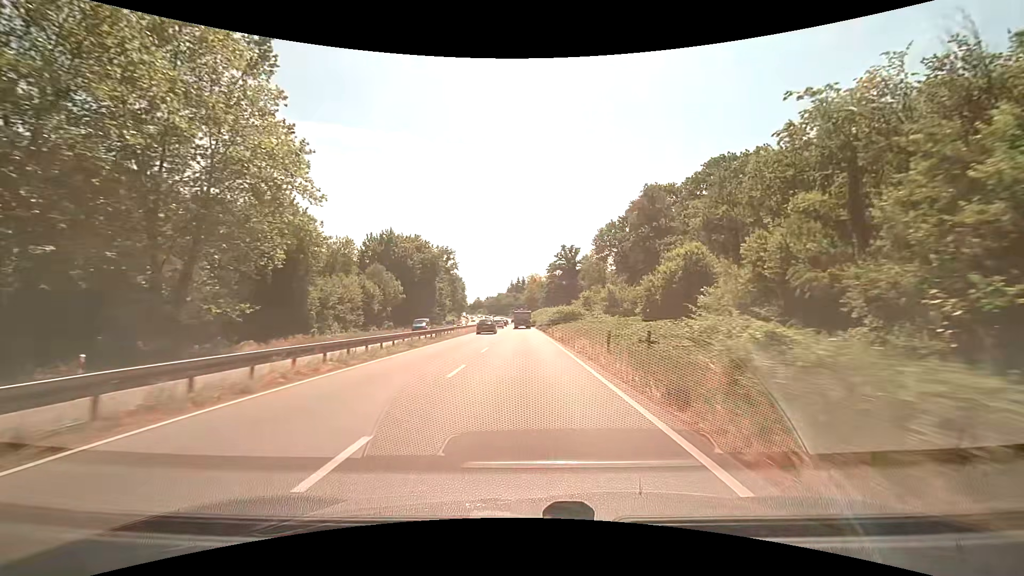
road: trunk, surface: asphalt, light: Day
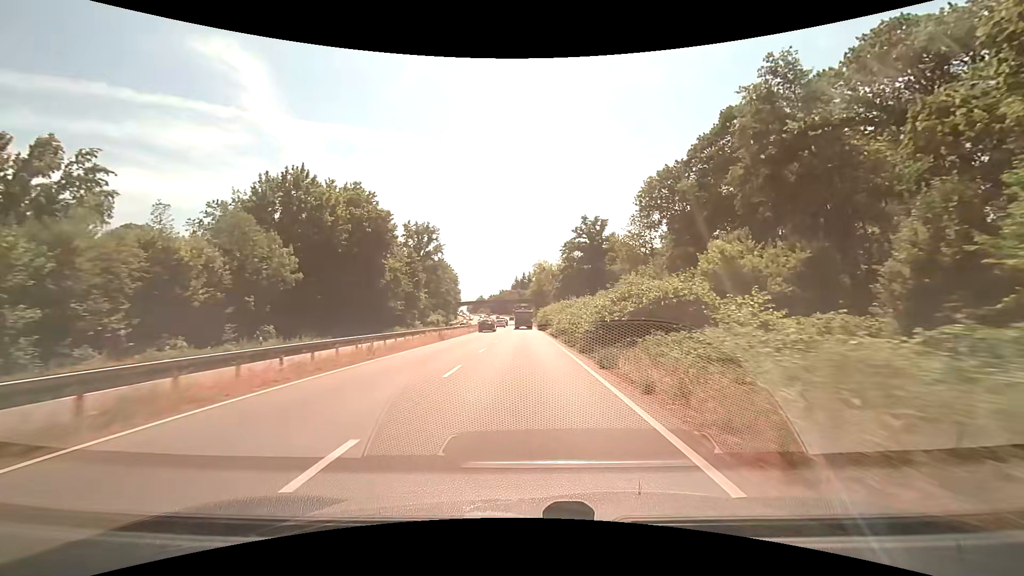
(-0.2, +36.1) m; -1°
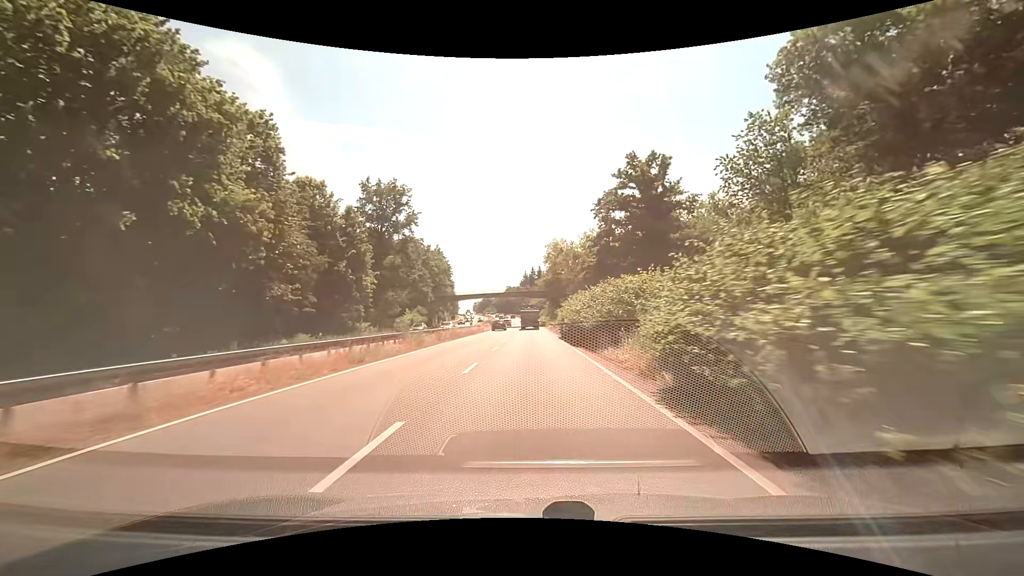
(-0.5, +35.2) m; -2°
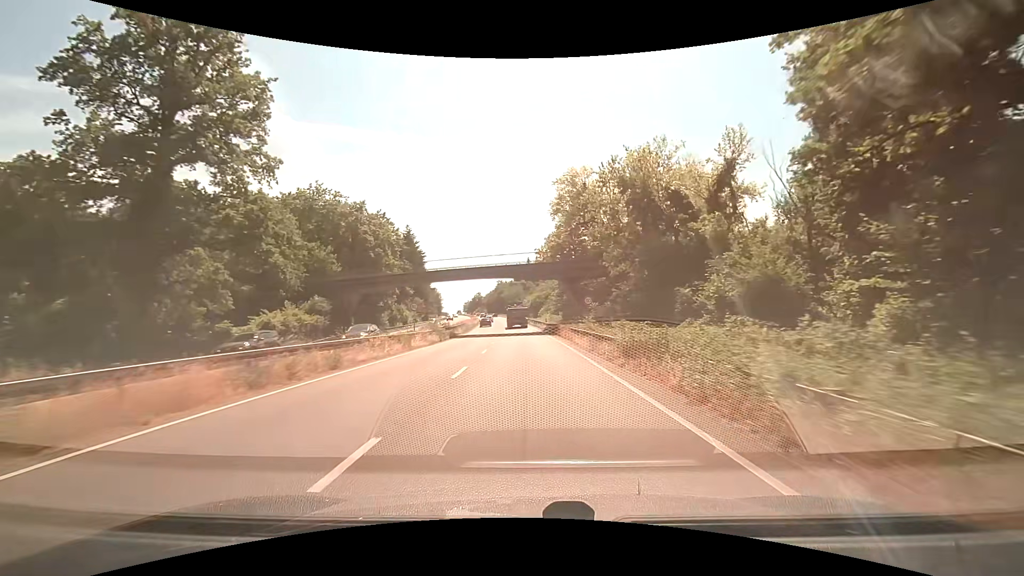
(+0.4, +45.8) m; 0°
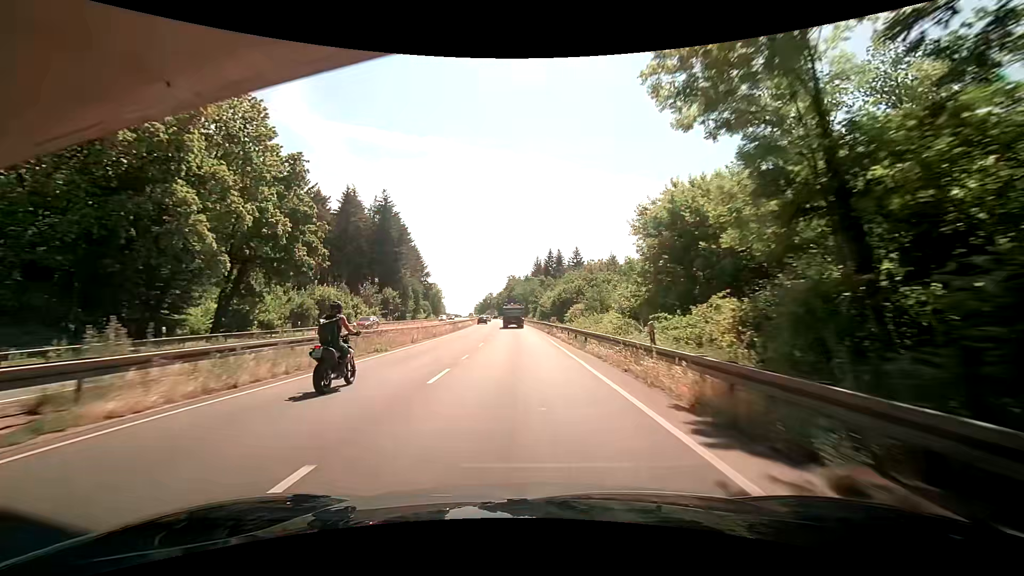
(-0.3, +46.3) m; -2°
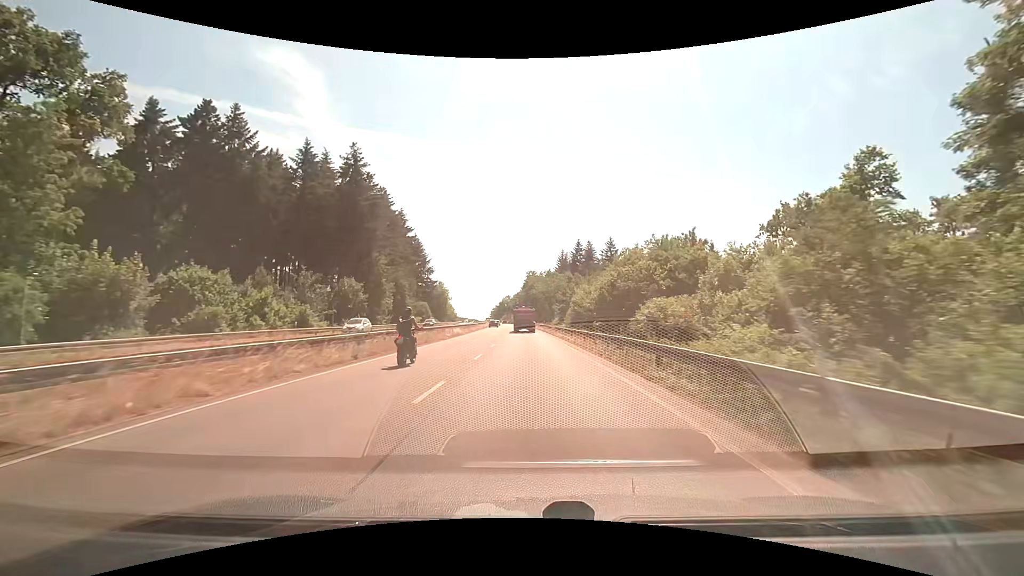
(-0.8, +35.1) m; -3°
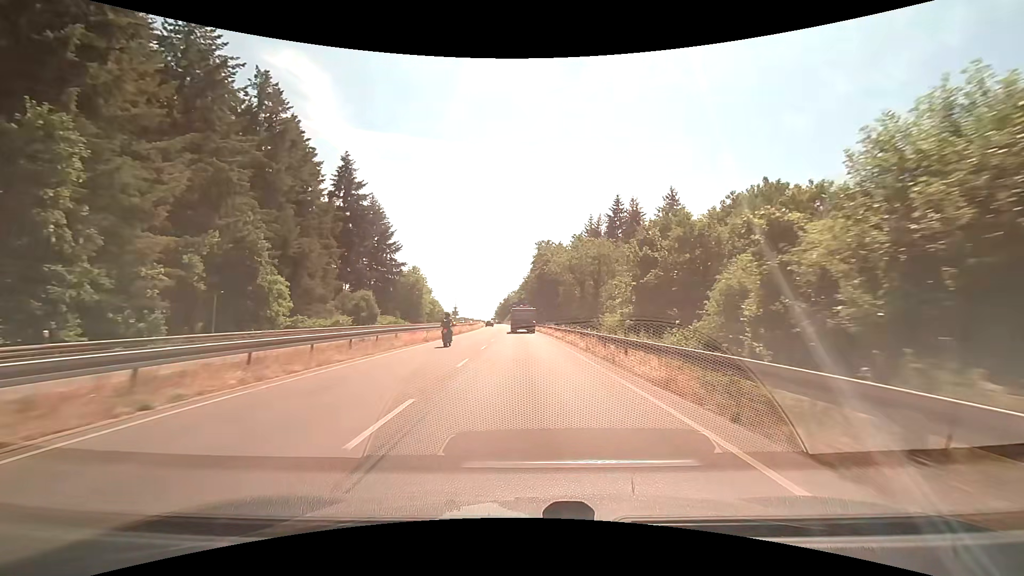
(-0.4, +56.9) m; -1°
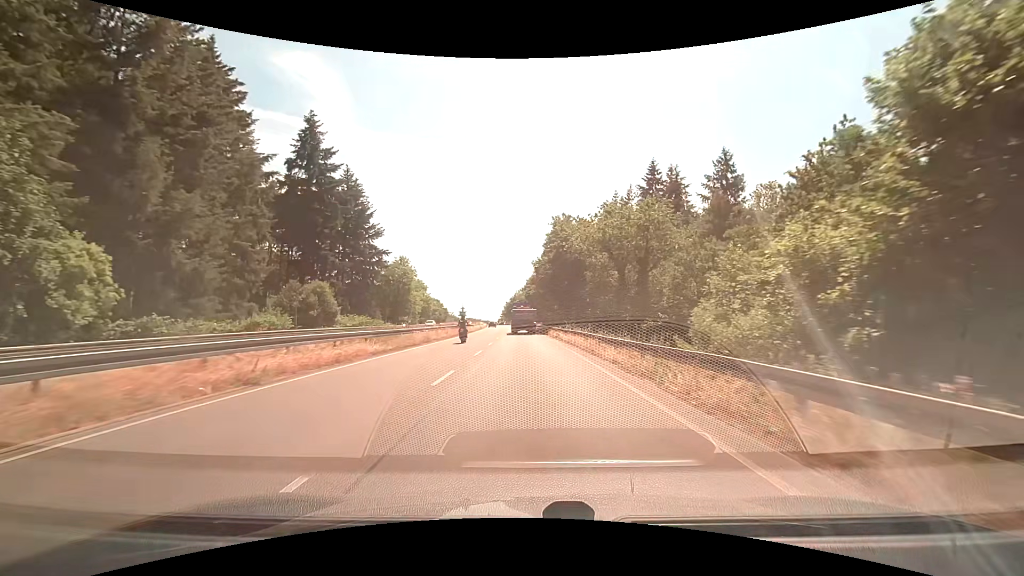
(-0.2, +22.1) m; -1°
(0, +10) (0, +20) (0, +30) (0, +40) (-1, +50) (-1, +60) (-1, +70) (-2, +80) (-2, +90) (-3, +100) m
